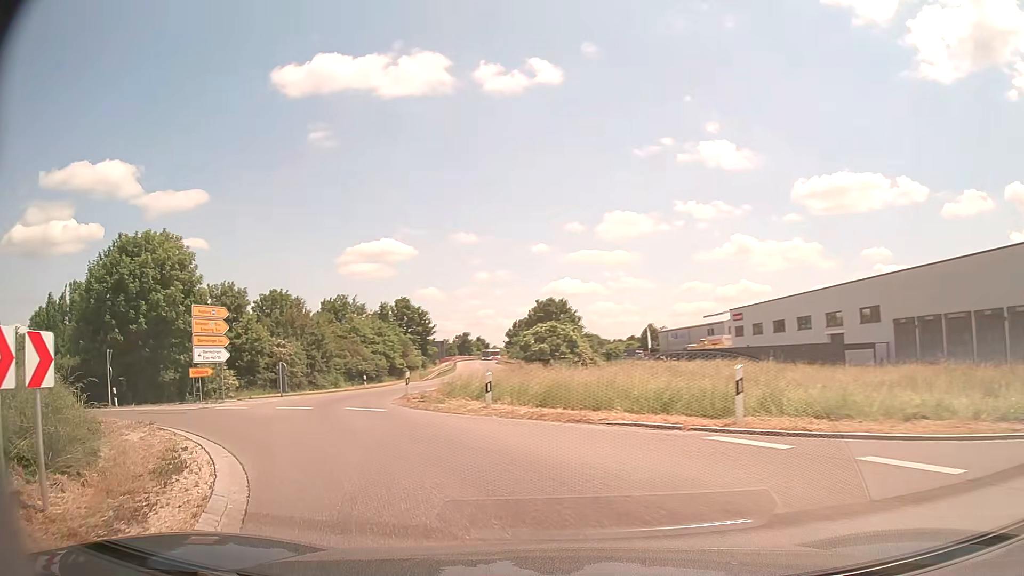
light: Day
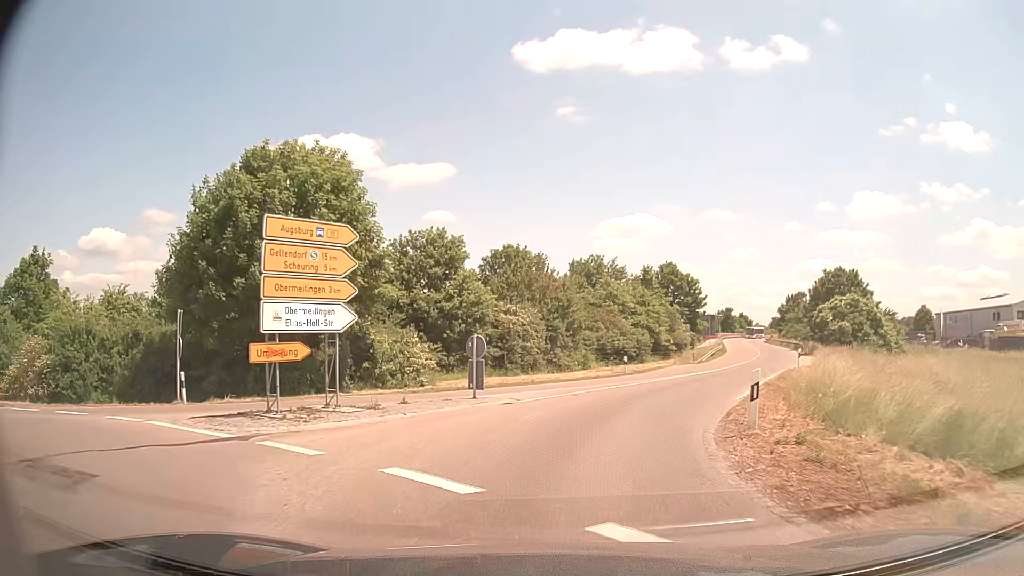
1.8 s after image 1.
(-3.6, +14.5) m; -21°
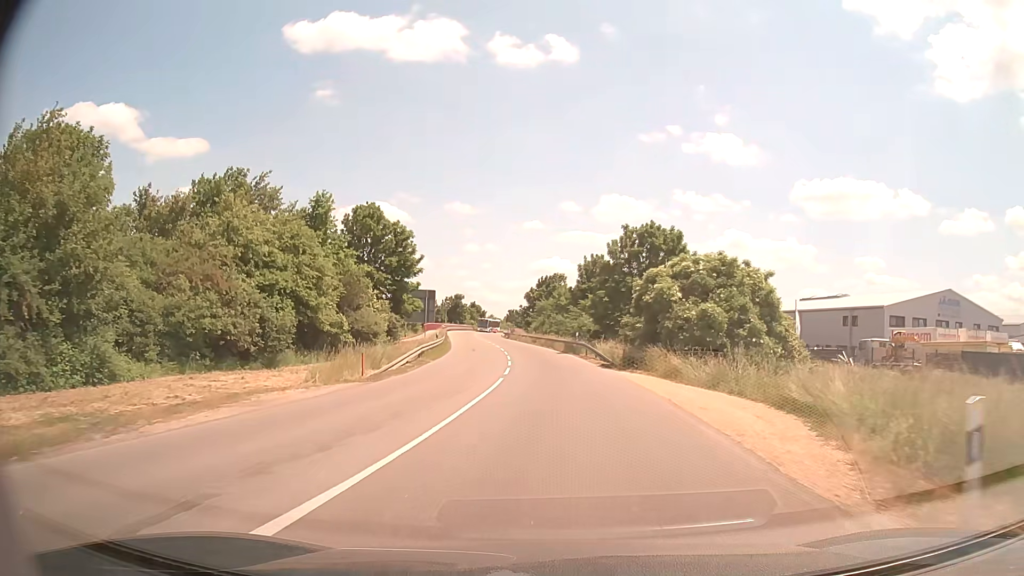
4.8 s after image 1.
(+8.1, +30.8) m; +23°
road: secondary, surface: asphalt
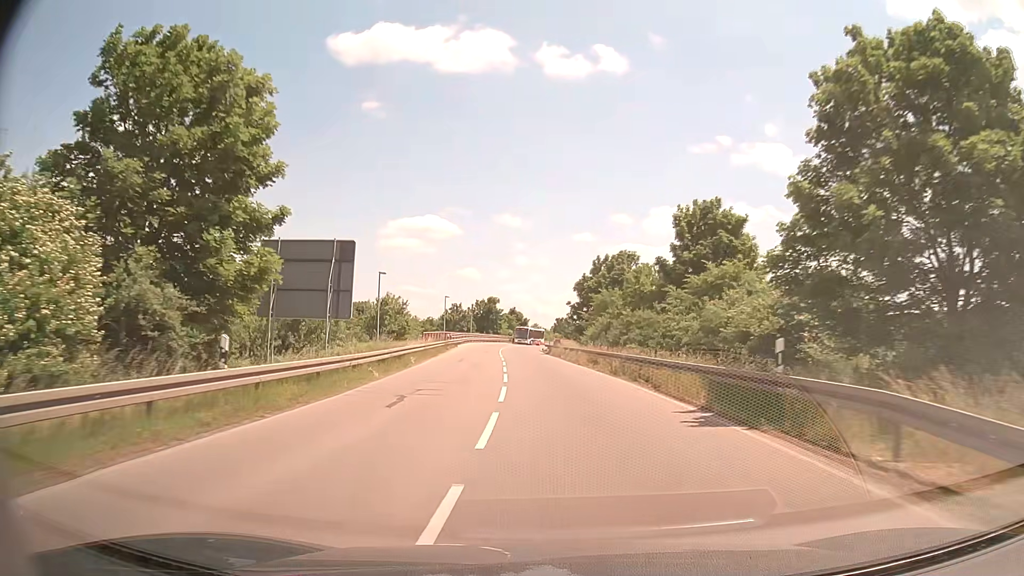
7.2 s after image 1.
(-0.8, +34.4) m; -4°
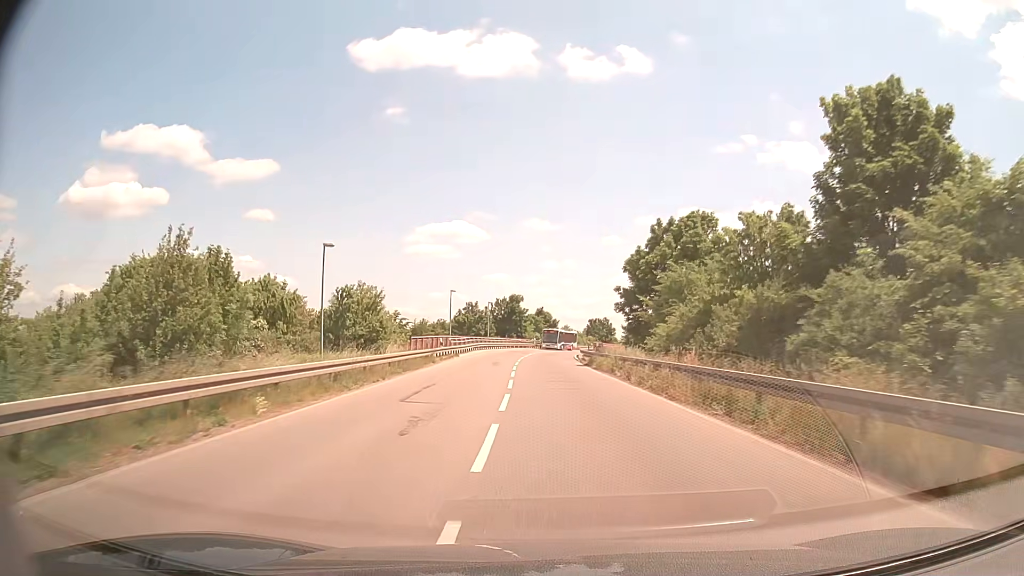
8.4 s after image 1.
(-0.5, +19.3) m; -2°
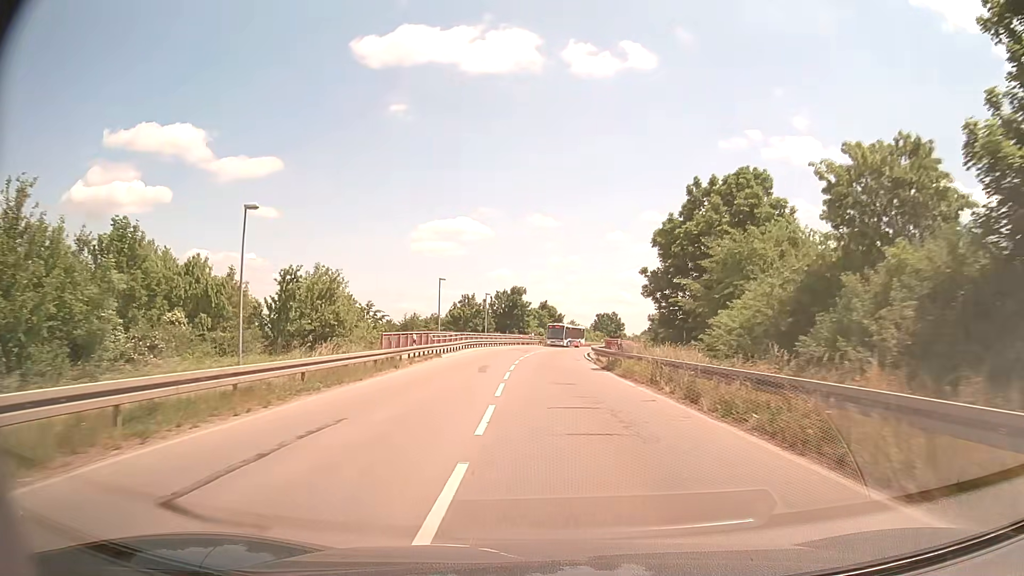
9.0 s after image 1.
(-0.1, +9.7) m; 0°
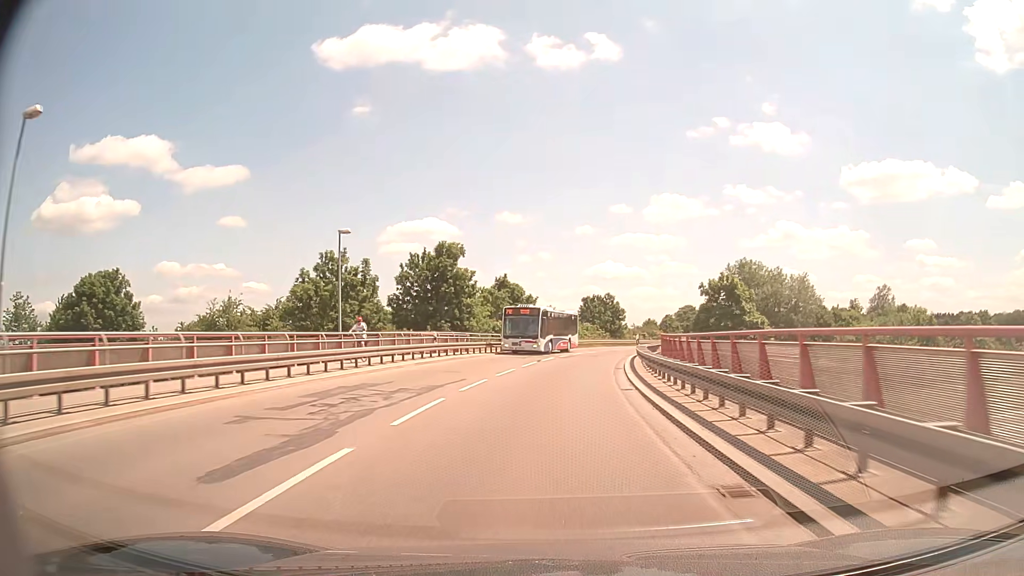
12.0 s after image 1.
(+0.8, +47.2) m; +2°
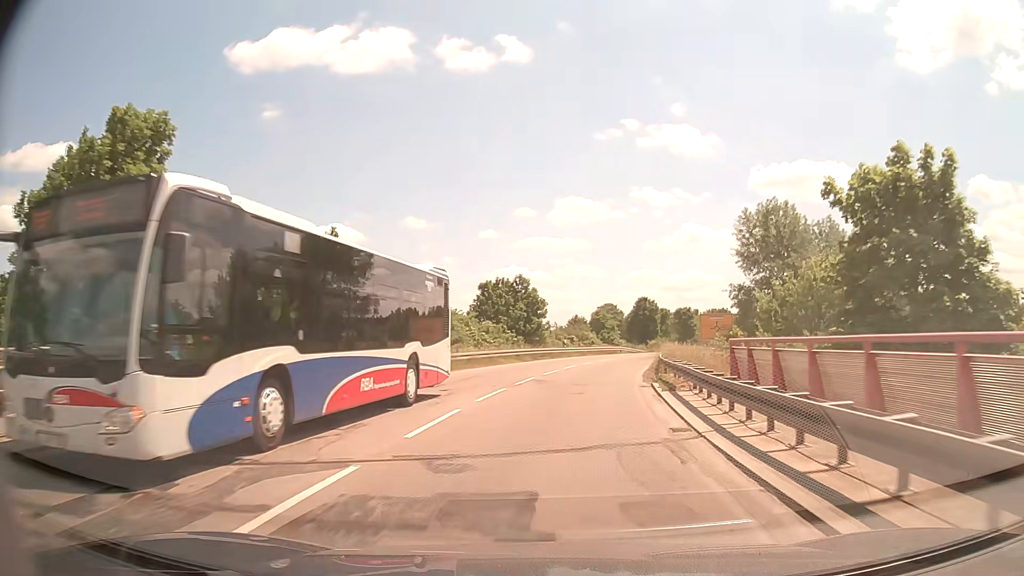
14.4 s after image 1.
(+2.2, +35.4) m; +8°
(0, +10) (+1, +20) (+2, +30) (+4, +40) (+6, +50) (+9, +59) (+12, +69) (+16, +78) (+20, +87) (+25, +96) m
